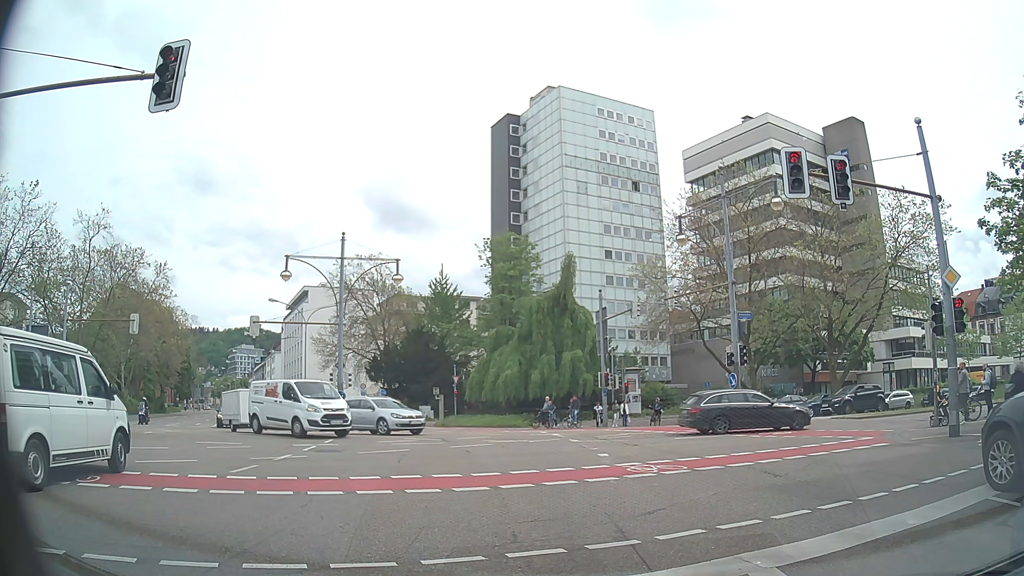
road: secondary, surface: asphalt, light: Day
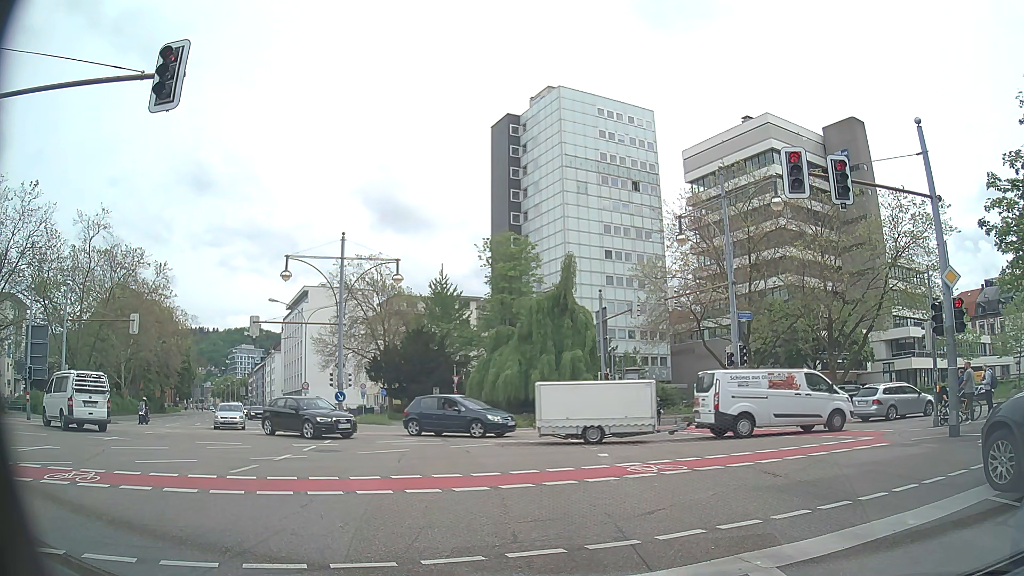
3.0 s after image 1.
(0.0, 0.0) m; 0°
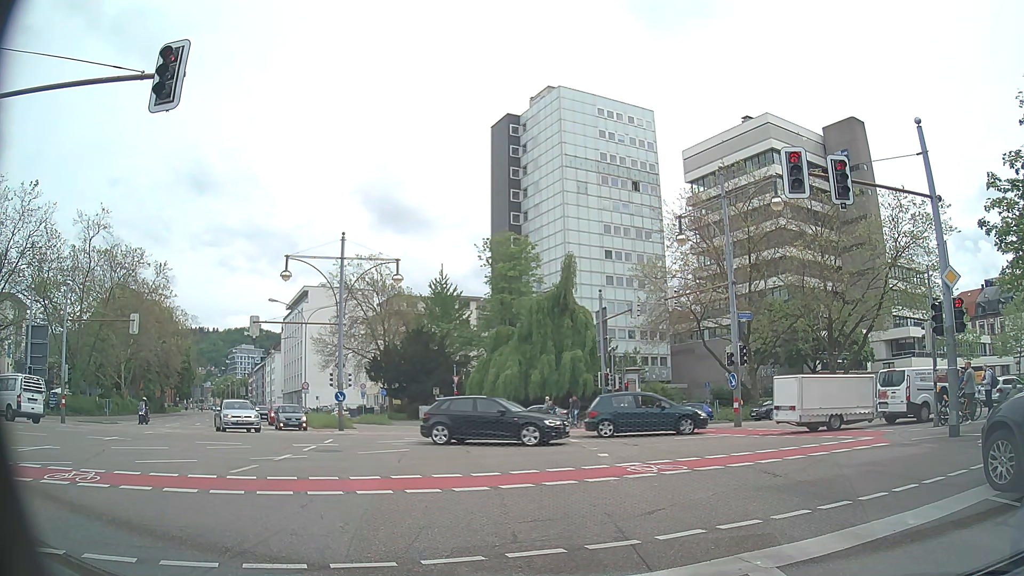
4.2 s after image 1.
(0.0, 0.0) m; 0°
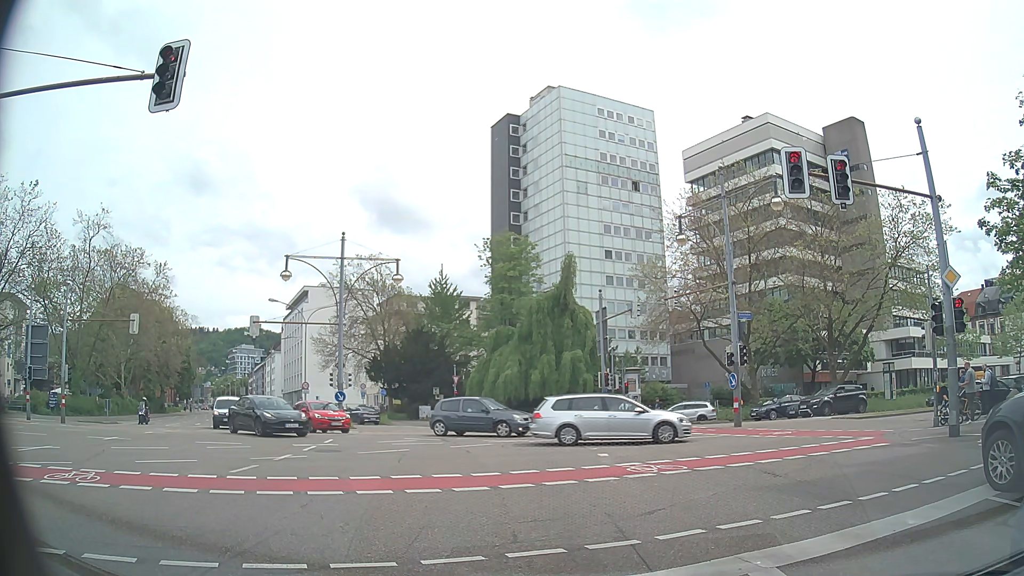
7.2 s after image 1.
(0.0, 0.0) m; 0°
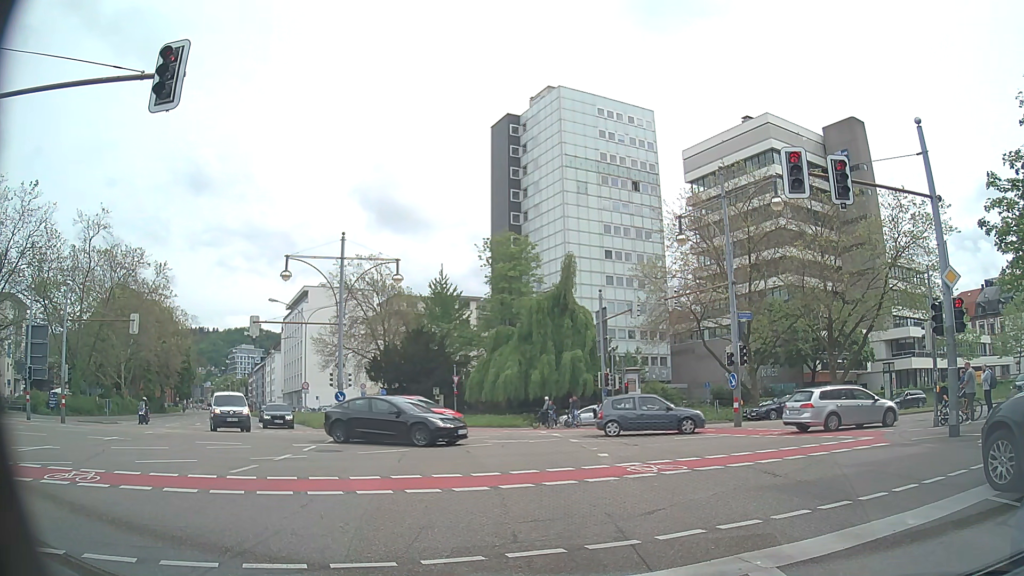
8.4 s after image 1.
(0.0, 0.0) m; 0°
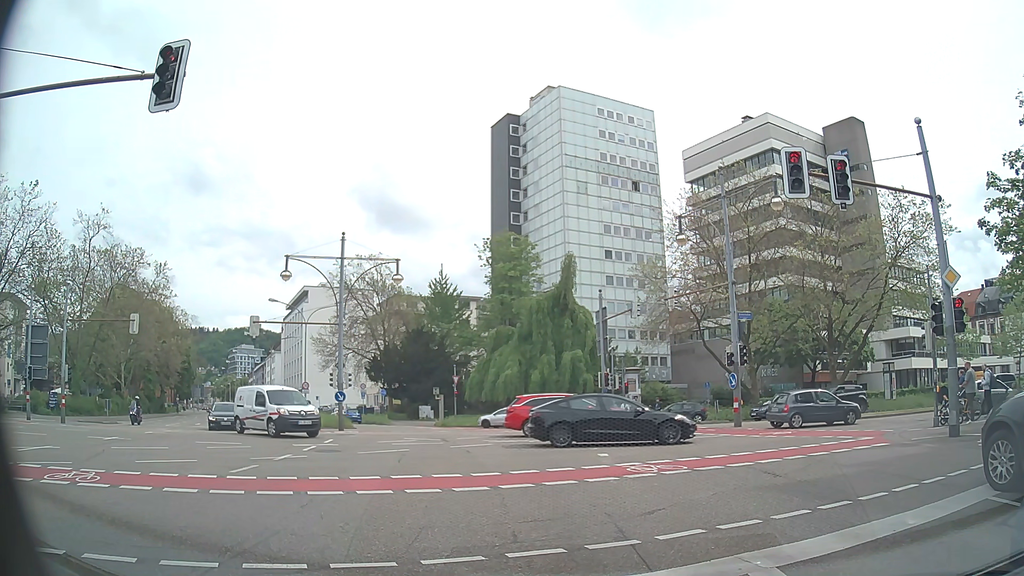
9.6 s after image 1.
(0.0, 0.0) m; 0°
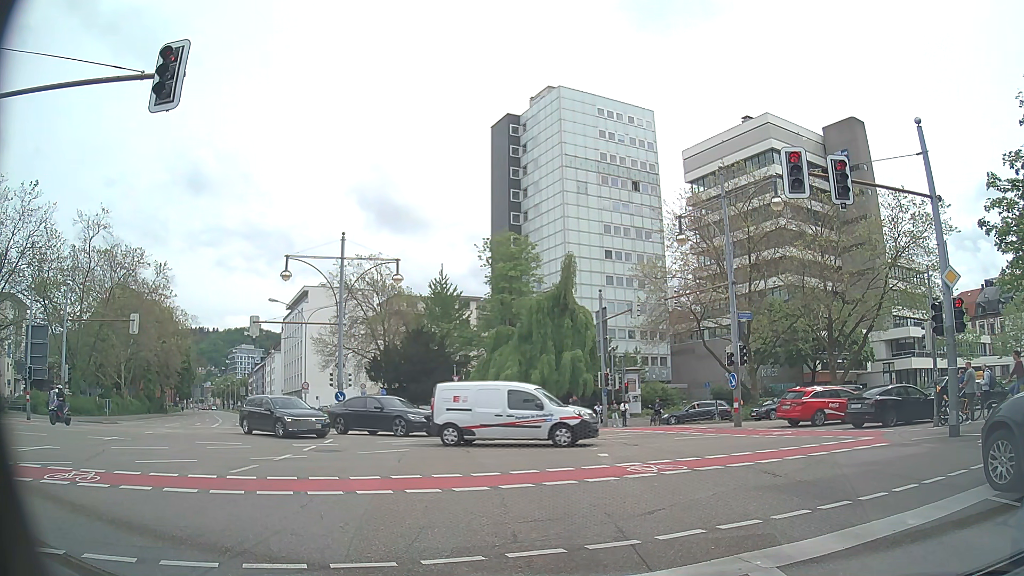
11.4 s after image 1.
(0.0, 0.0) m; 0°
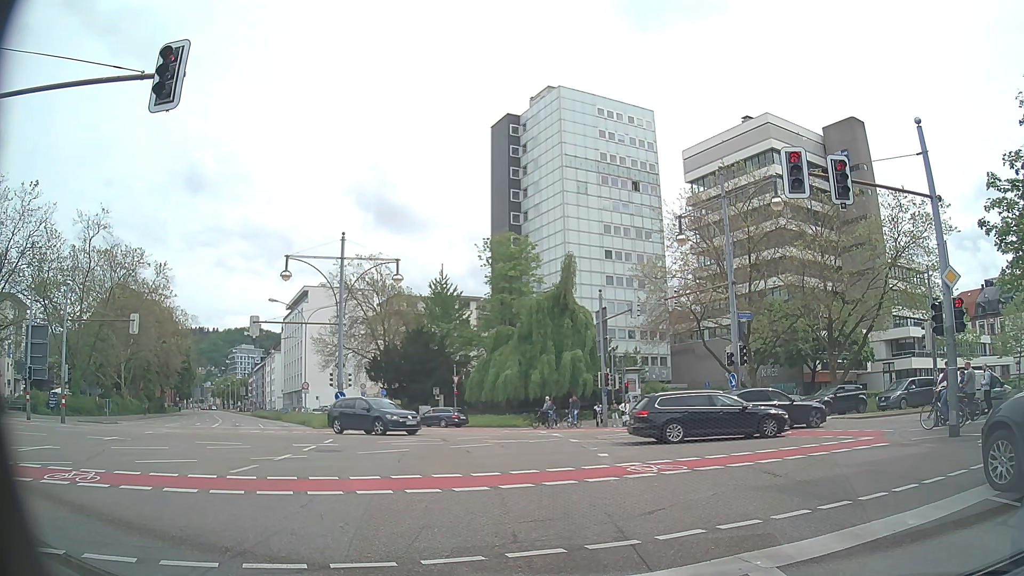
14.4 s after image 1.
(0.0, 0.0) m; 0°
(0, +10) (0, +20) (-2, +30) (-5, +39) (-9, +48) (-14, +57) (-19, +66) (-24, +74) (-29, +83) (-34, +92) m
